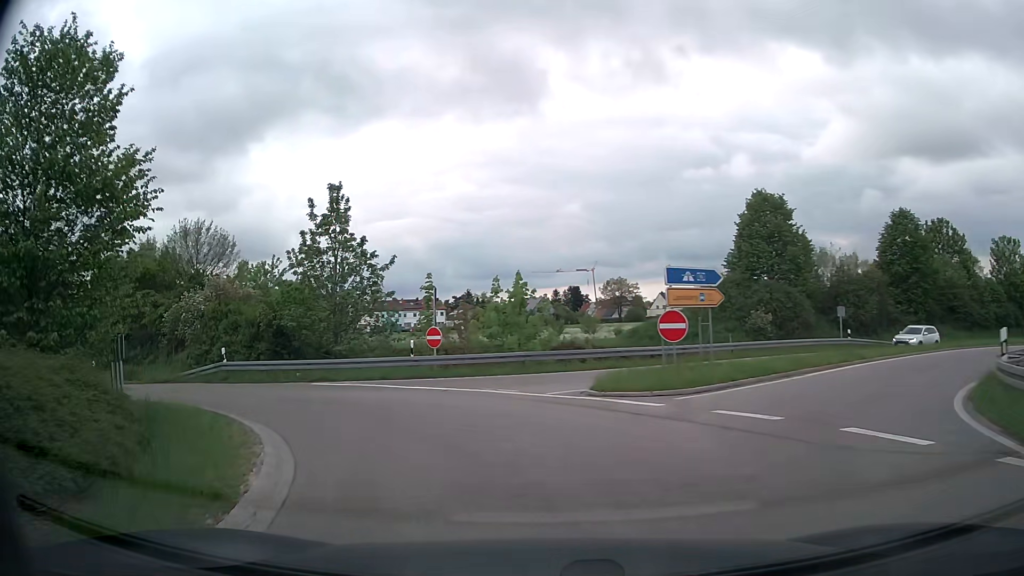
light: Day
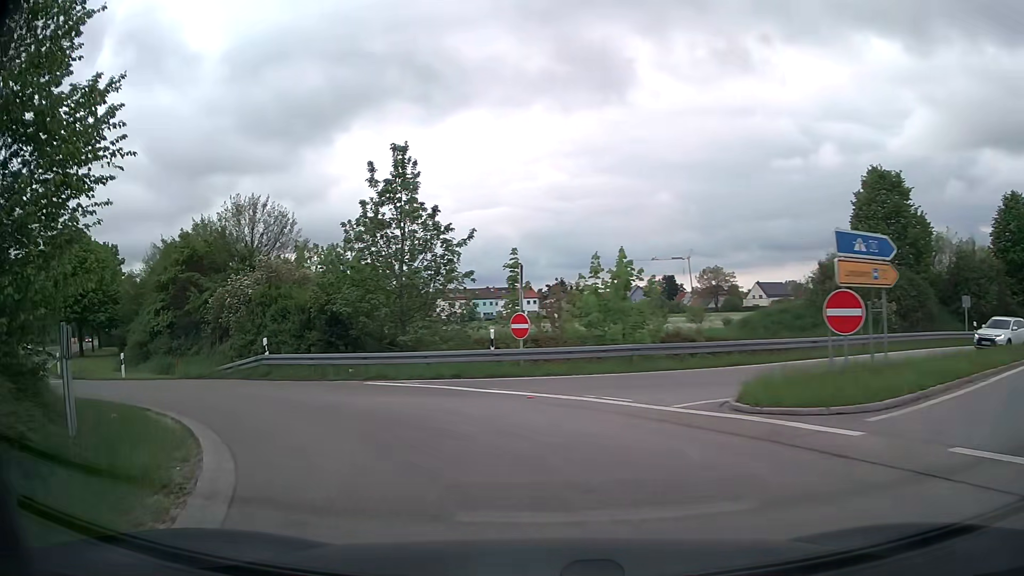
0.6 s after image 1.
(-0.3, +4.6) m; -8°
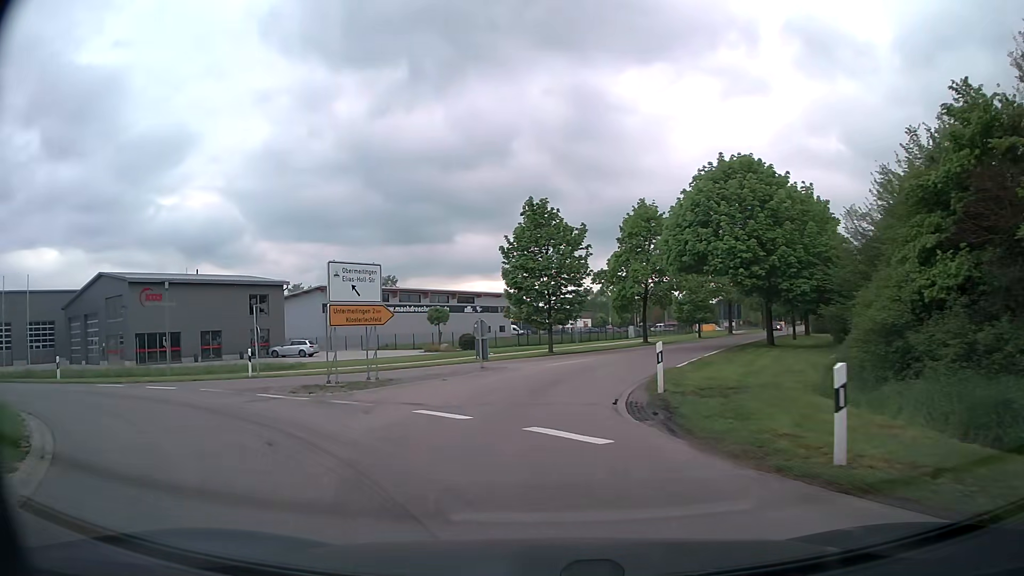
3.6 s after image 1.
(-11.1, +18.2) m; -62°
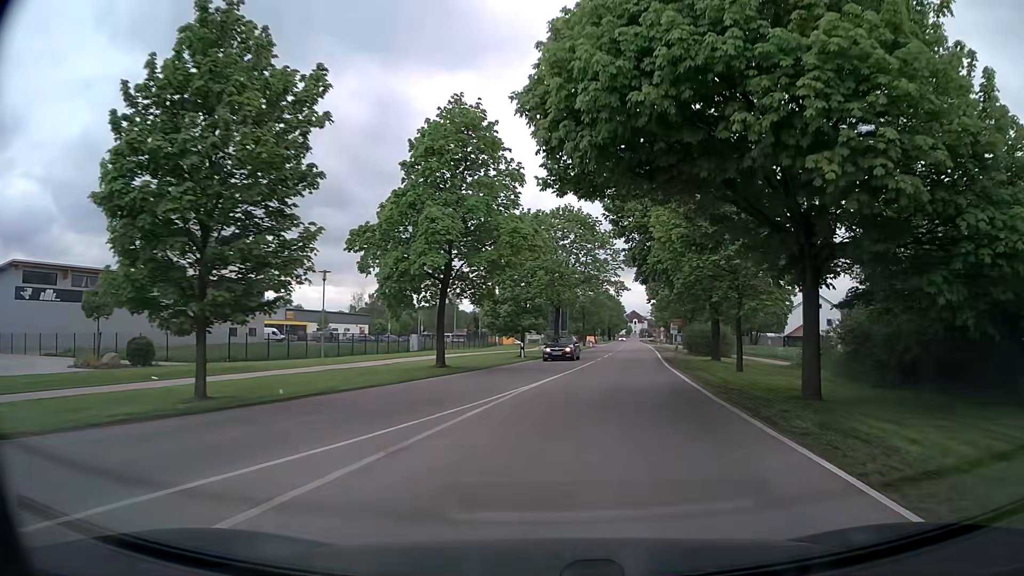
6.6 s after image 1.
(+2.3, +26.3) m; +17°
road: tertiary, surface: asphalt
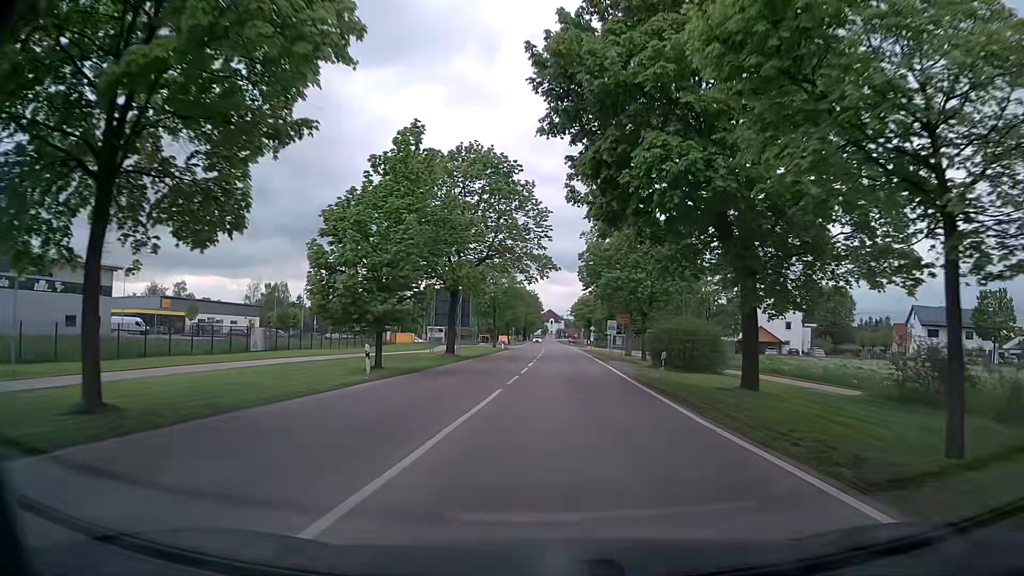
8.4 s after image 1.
(+1.5, +19.5) m; +8°
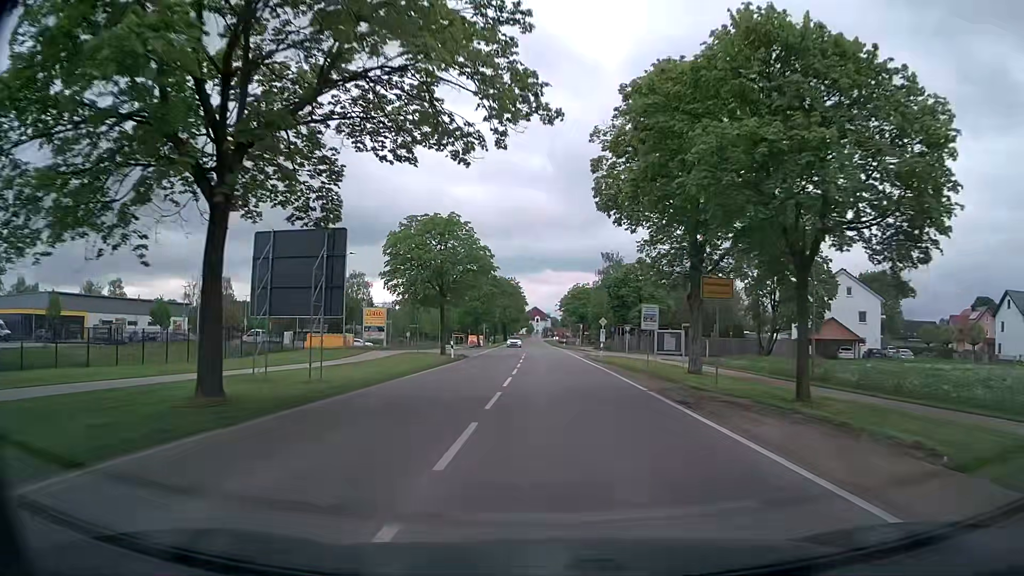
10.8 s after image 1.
(+0.3, +30.1) m; +2°
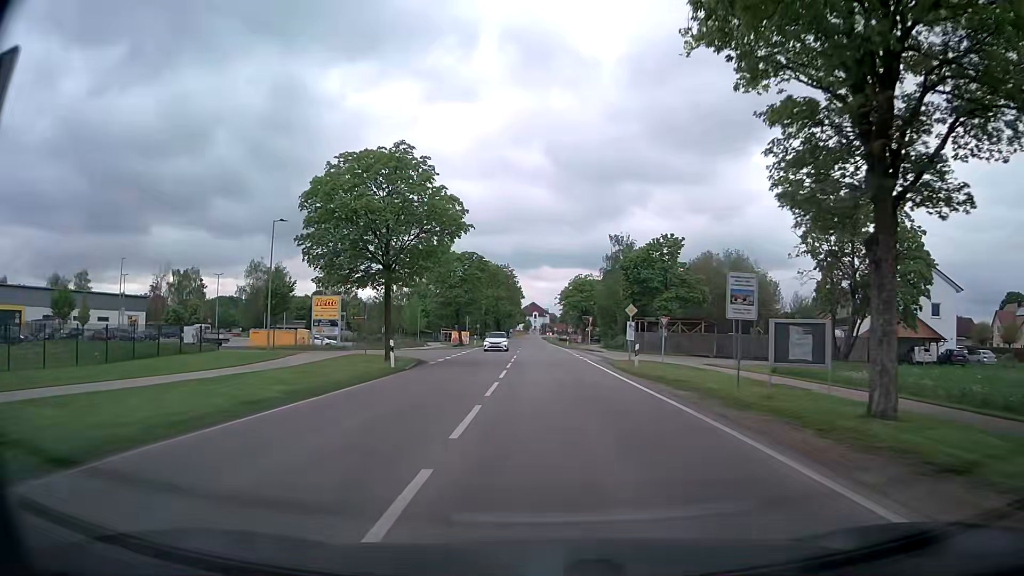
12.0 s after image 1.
(-0.1, +16.1) m; -1°
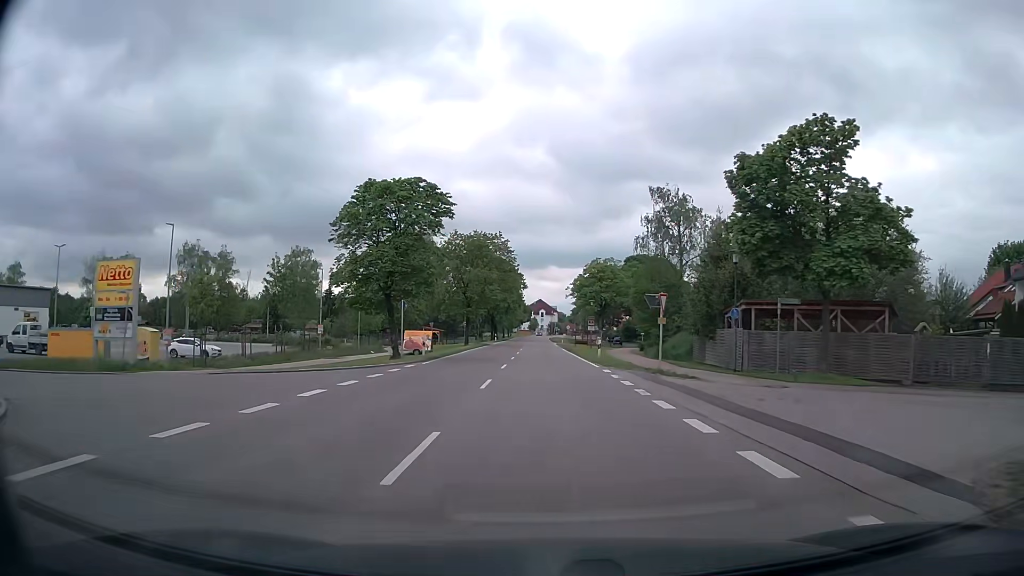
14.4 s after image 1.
(+0.1, +31.1) m; -1°
(0, +10) (0, +20) (0, +30) (0, +40) (0, +50) (0, +60) (0, +70) (0, +80) (0, +90) (0, +100) m
